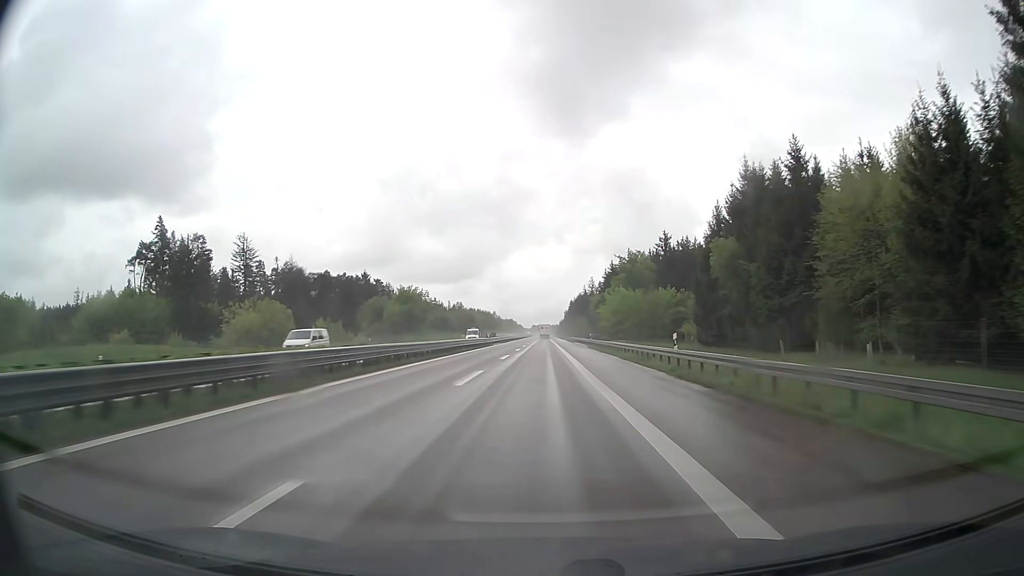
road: trunk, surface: asphalt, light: Day
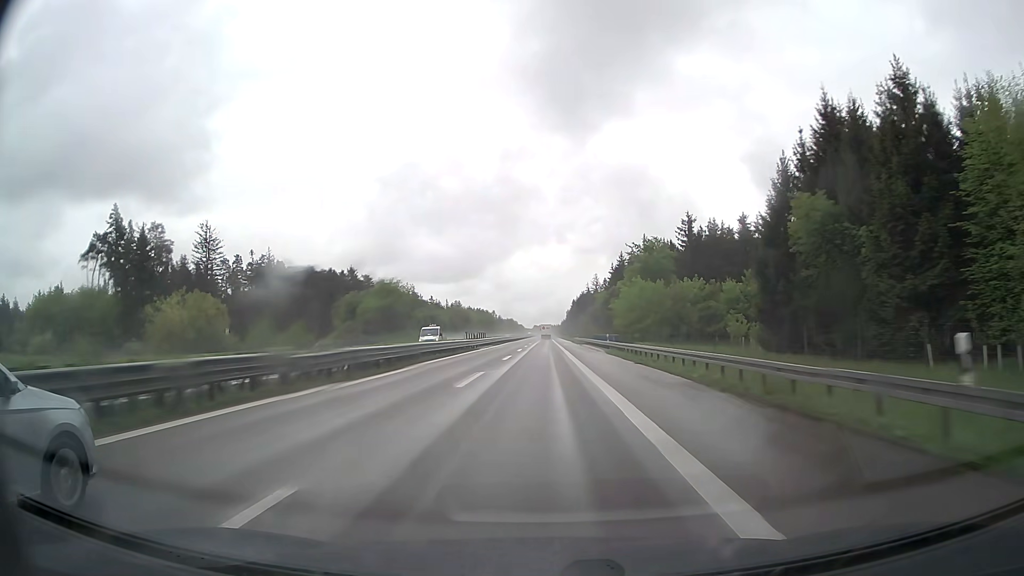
(0.0, +18.4) m; 0°
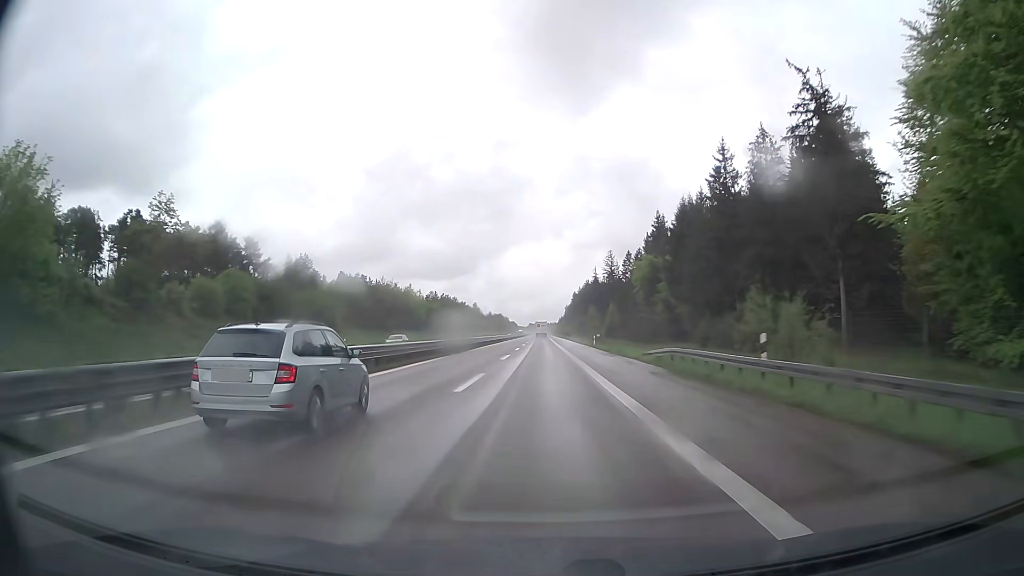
(0.0, +91.7) m; 0°
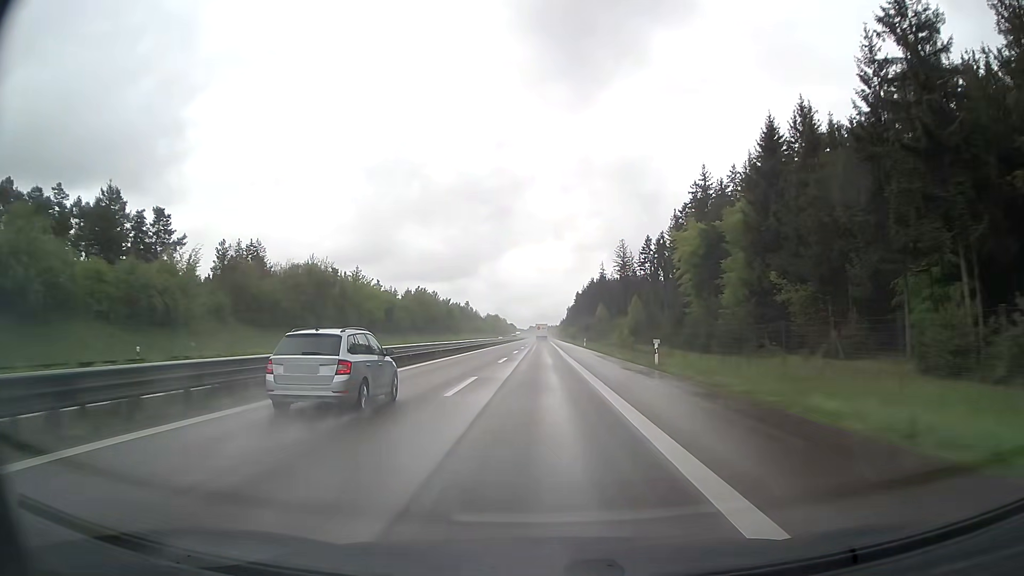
(0.0, +36.8) m; 0°
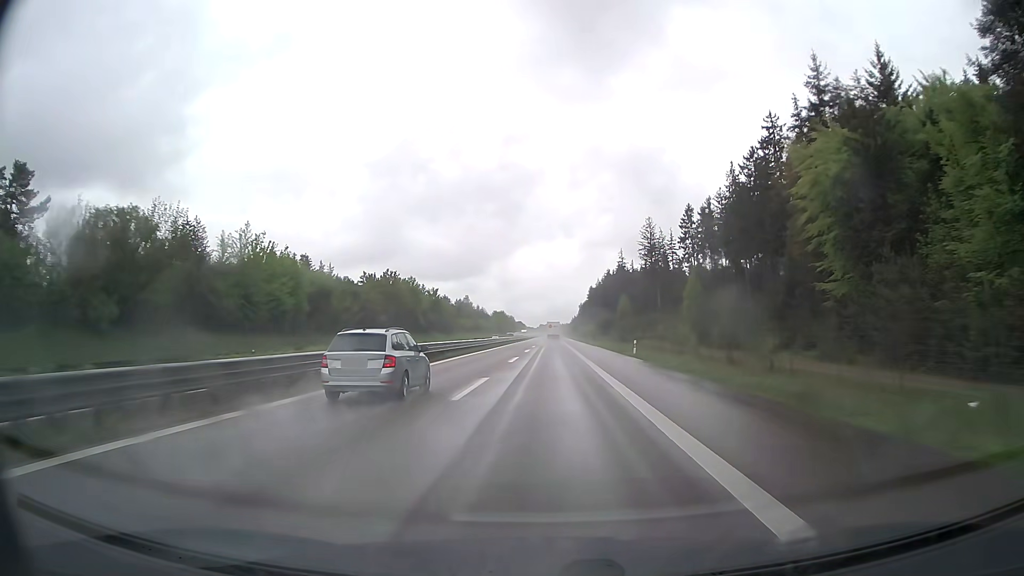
(-0.2, +37.6) m; -1°
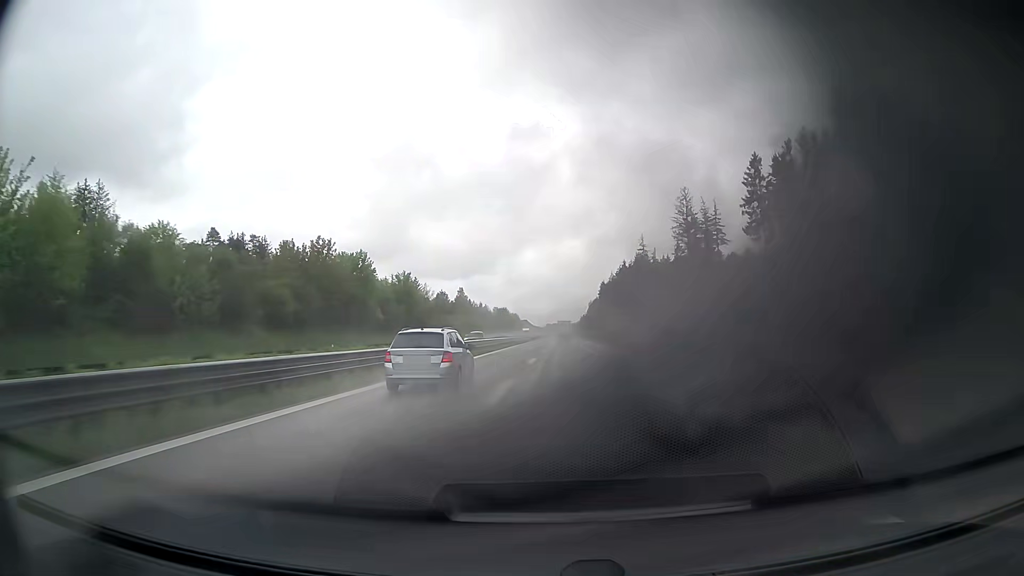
(-0.3, +37.6) m; -1°
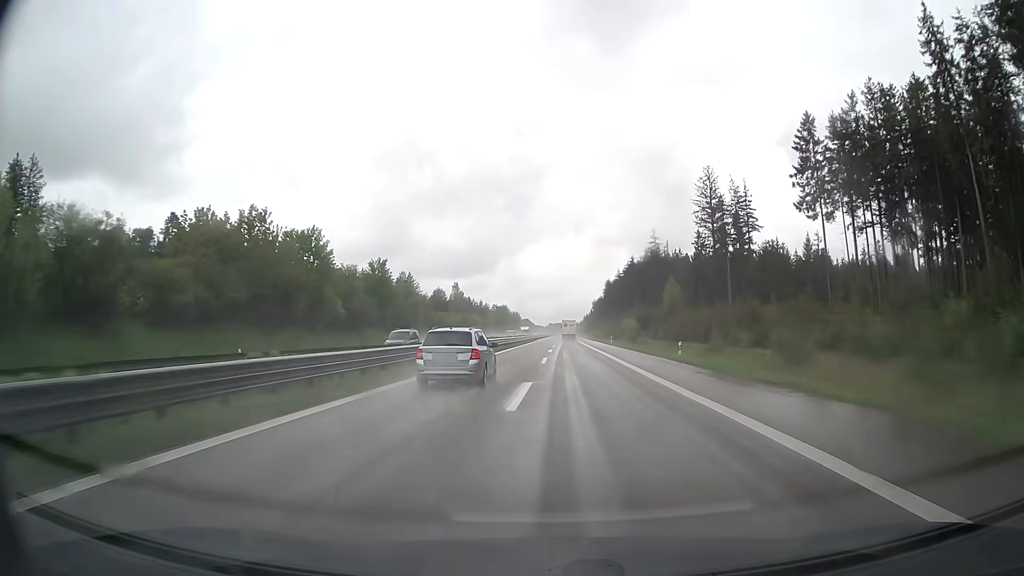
(-0.1, +18.6) m; 0°
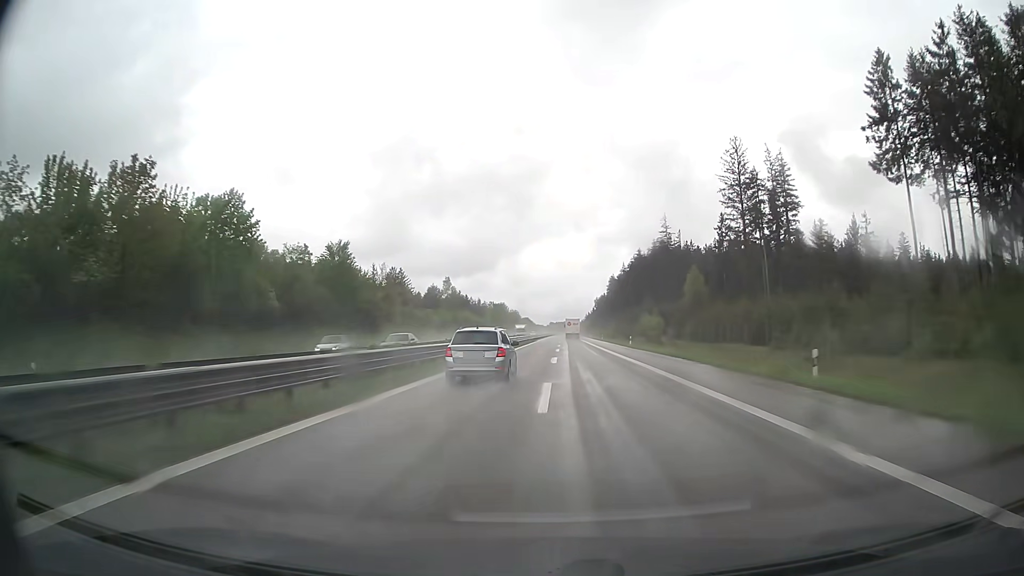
(0.0, +18.5) m; 0°
(0, +10) (0, +20) (0, +30) (0, +40) (0, +50) (0, +60) (0, +70) (+1, +80) (+1, +90) (+1, +100) m
